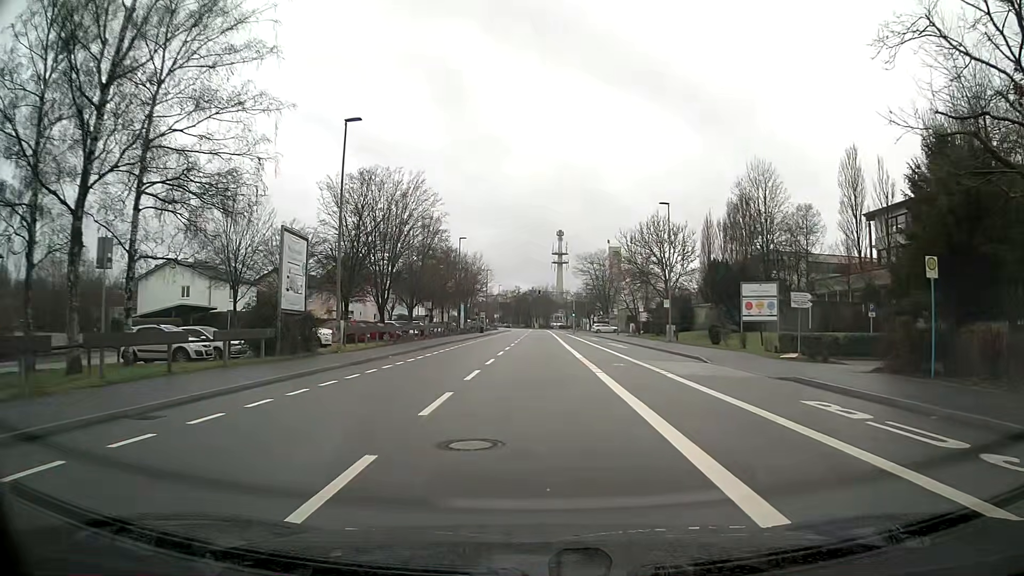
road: tertiary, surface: asphalt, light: Day
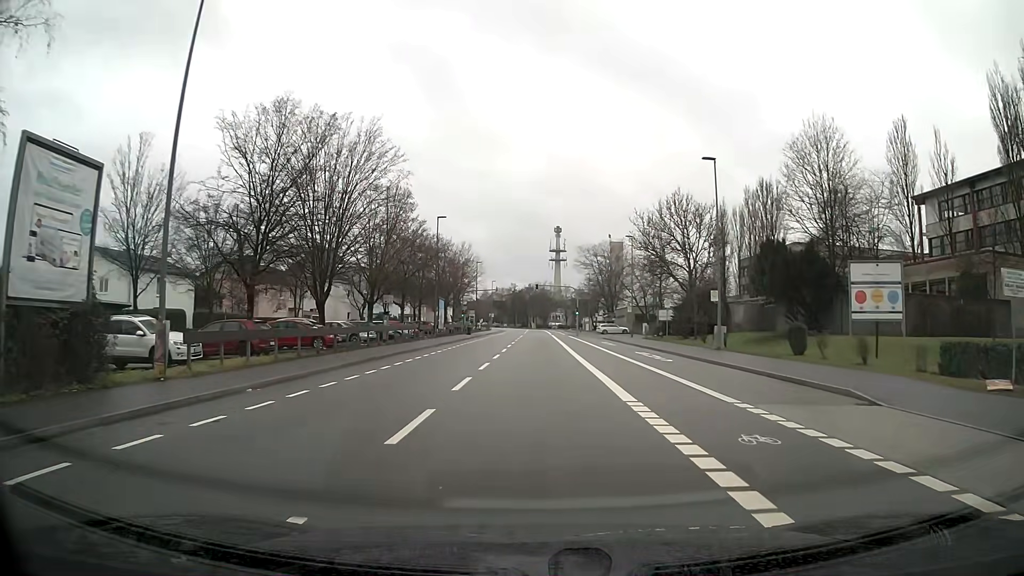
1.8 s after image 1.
(0.0, +14.2) m; 0°
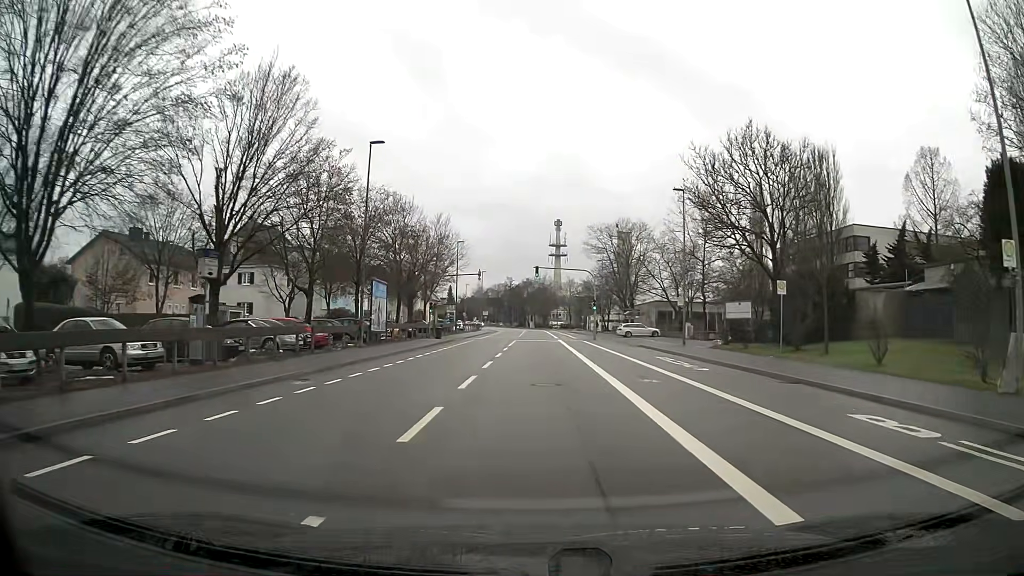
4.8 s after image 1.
(0.0, +24.1) m; 0°
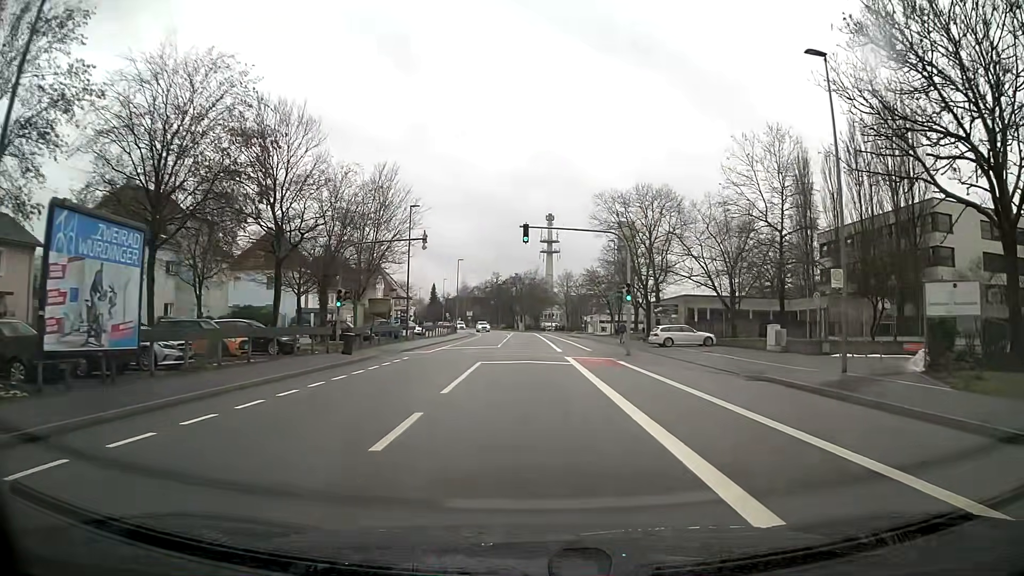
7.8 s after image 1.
(+0.2, +24.4) m; +1°
